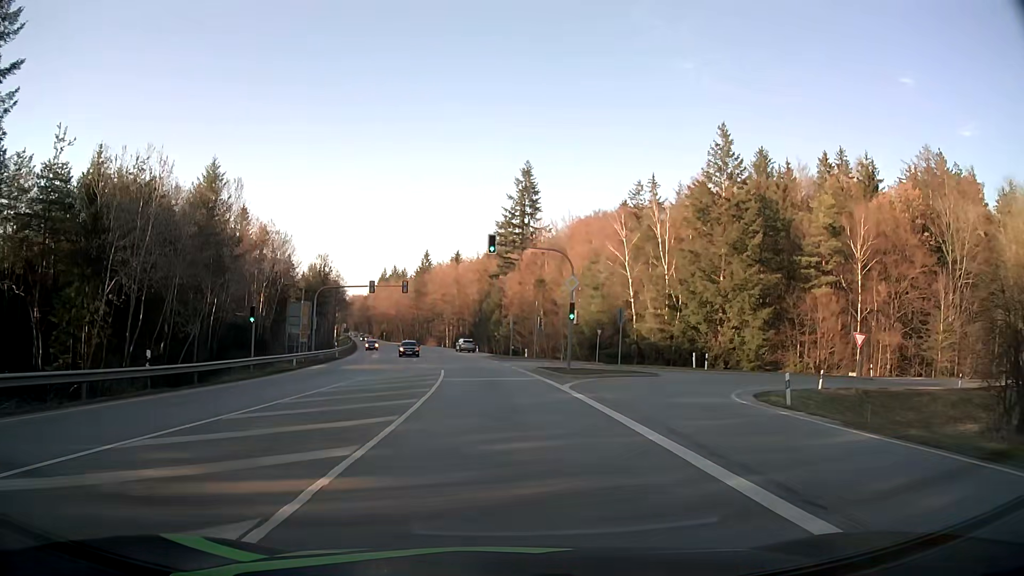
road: secondary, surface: asphalt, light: Day
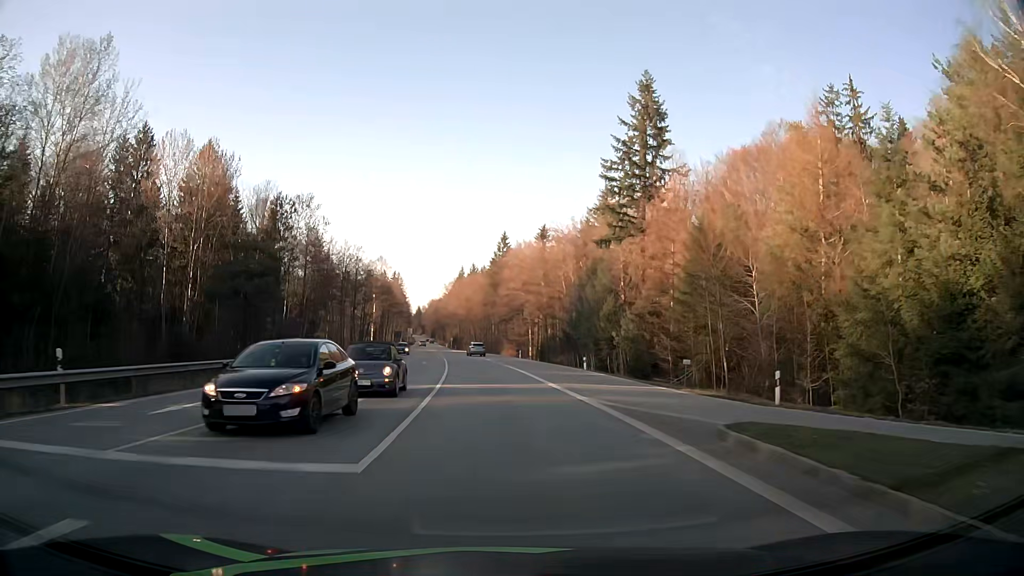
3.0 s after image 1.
(-3.2, +50.7) m; -7°
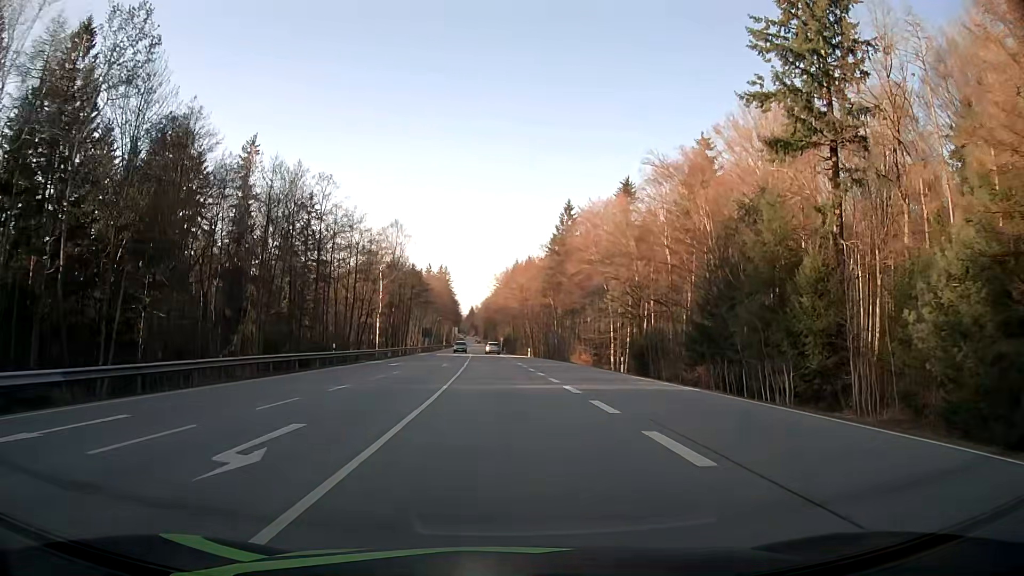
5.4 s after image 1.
(-1.8, +41.4) m; -5°
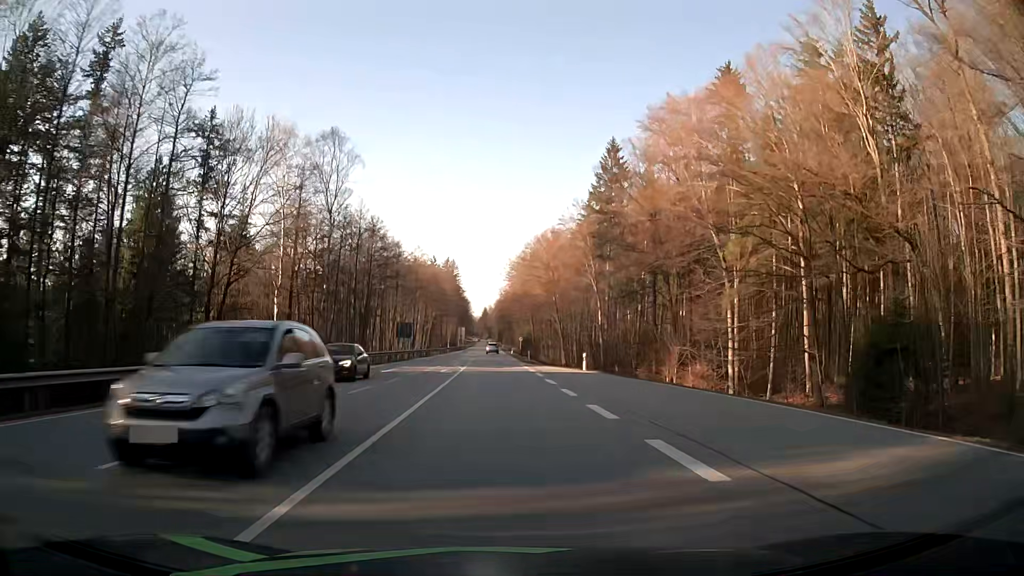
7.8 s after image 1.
(-0.9, +43.0) m; -1°
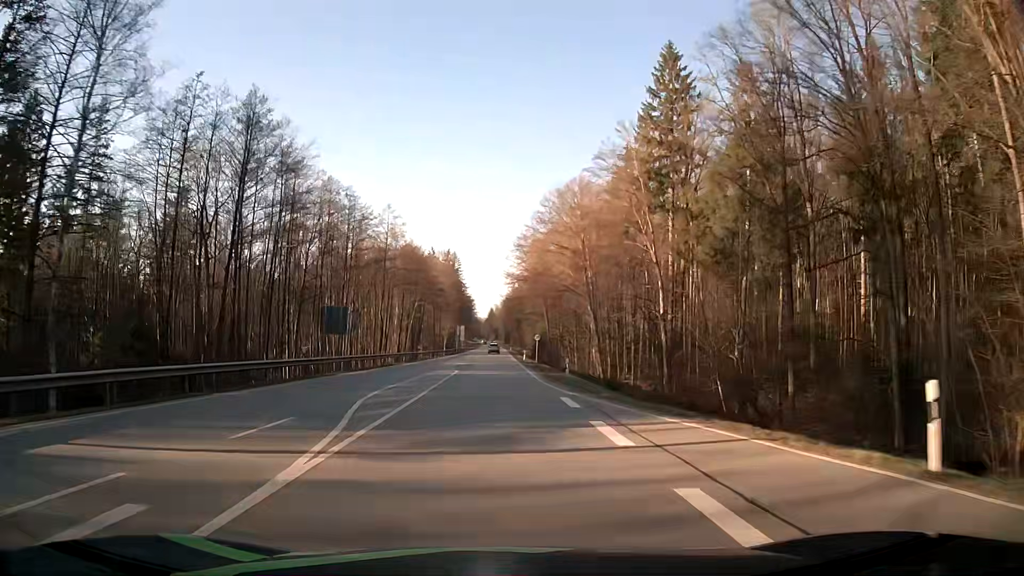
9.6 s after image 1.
(-0.2, +33.2) m; -1°
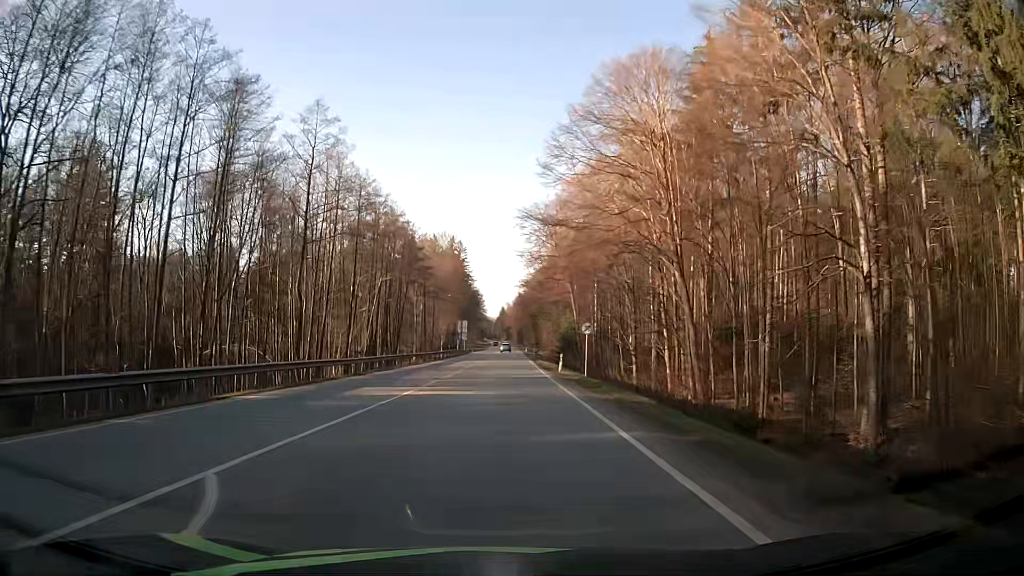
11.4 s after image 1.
(-0.4, +33.7) m; -1°
(0, +10) (0, +20) (0, +30) (0, +40) (0, +50) (0, +60) (0, +70) (0, +80) (0, +90) (+1, +100) m
